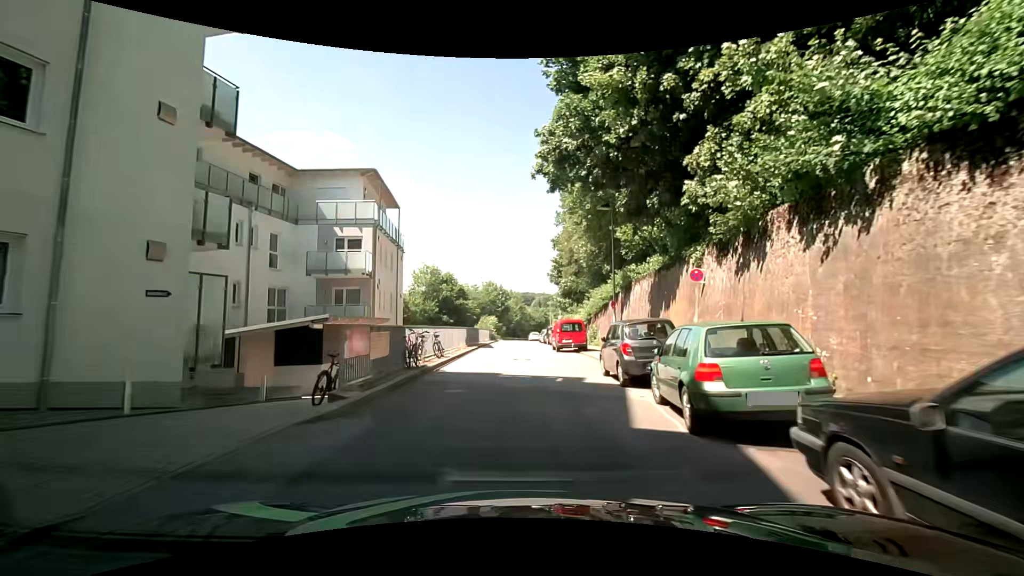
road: residential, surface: asphalt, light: Day
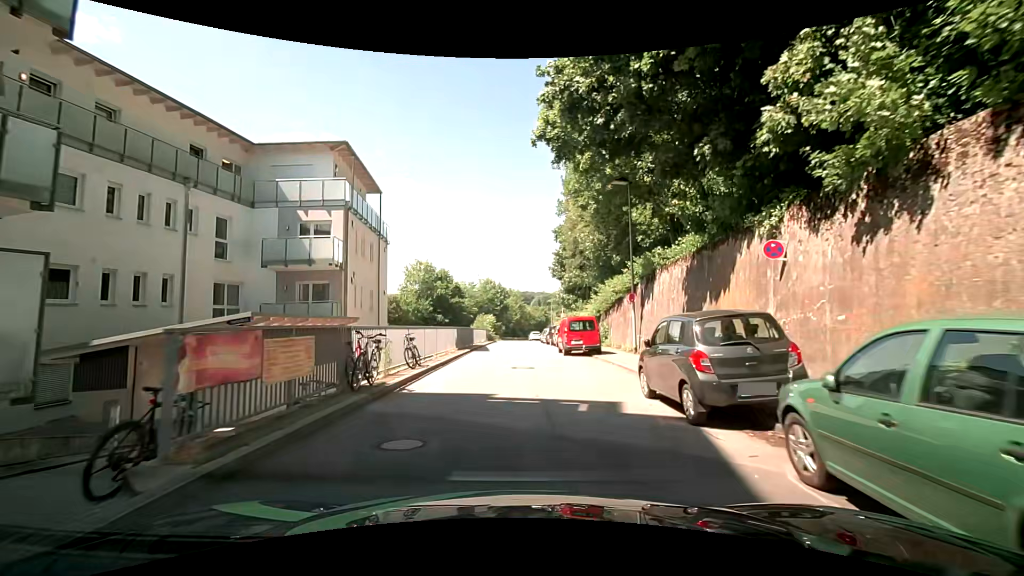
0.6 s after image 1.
(+0.1, +4.7) m; -1°
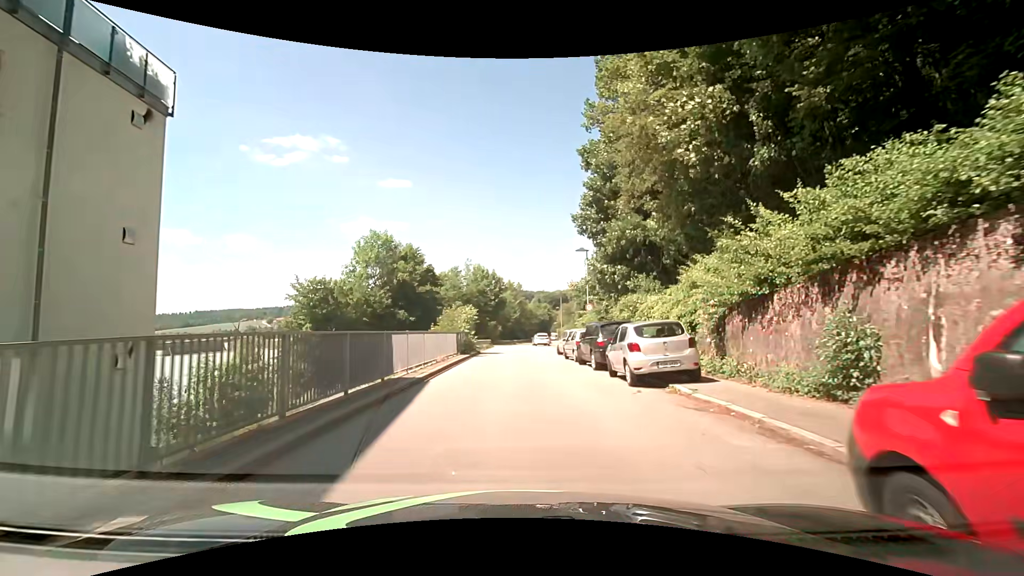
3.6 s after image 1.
(+0.5, +23.4) m; +1°
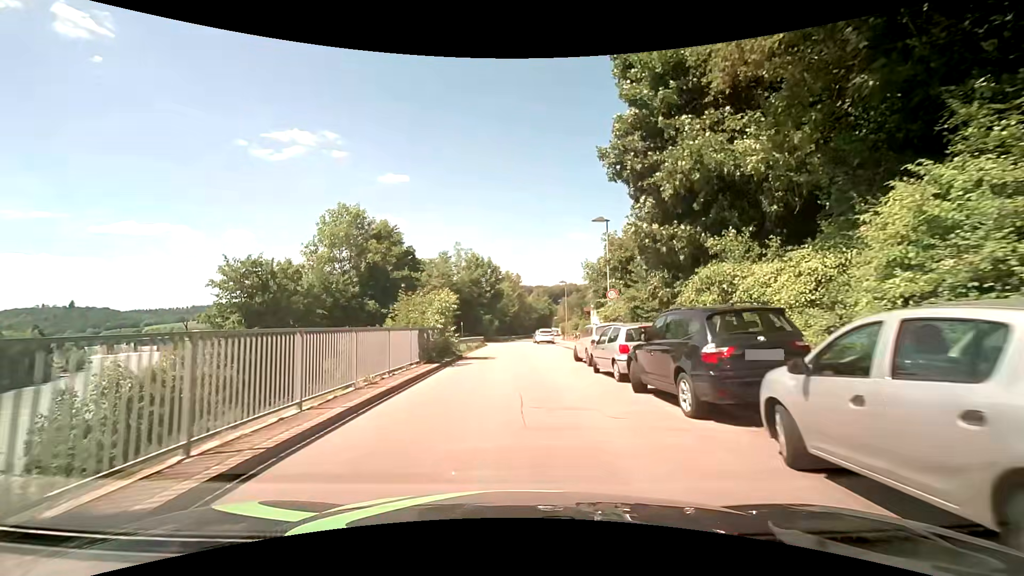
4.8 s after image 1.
(0.0, +9.7) m; 0°
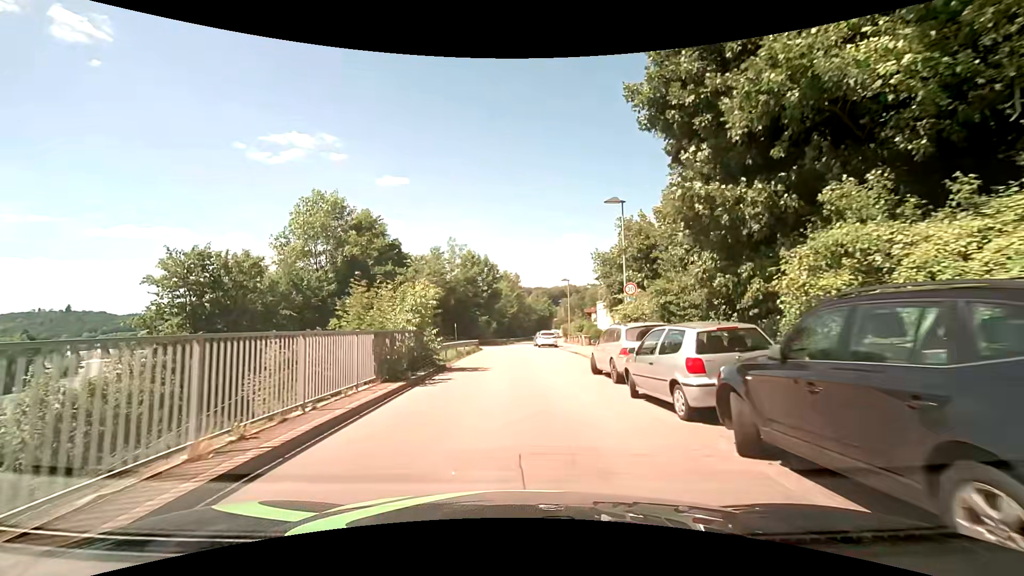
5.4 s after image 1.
(-0.1, +5.0) m; -1°
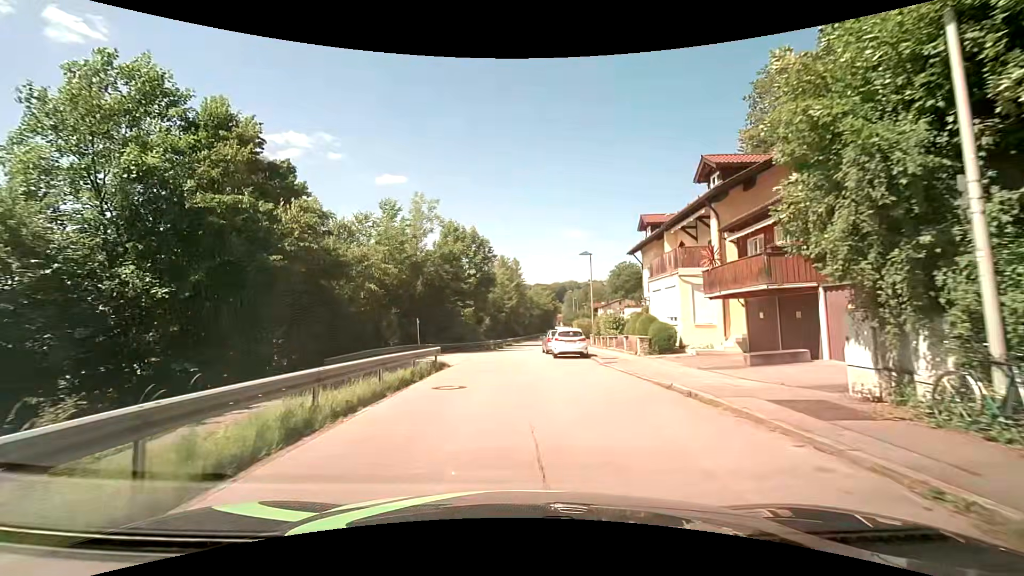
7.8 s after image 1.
(+0.4, +19.4) m; +1°
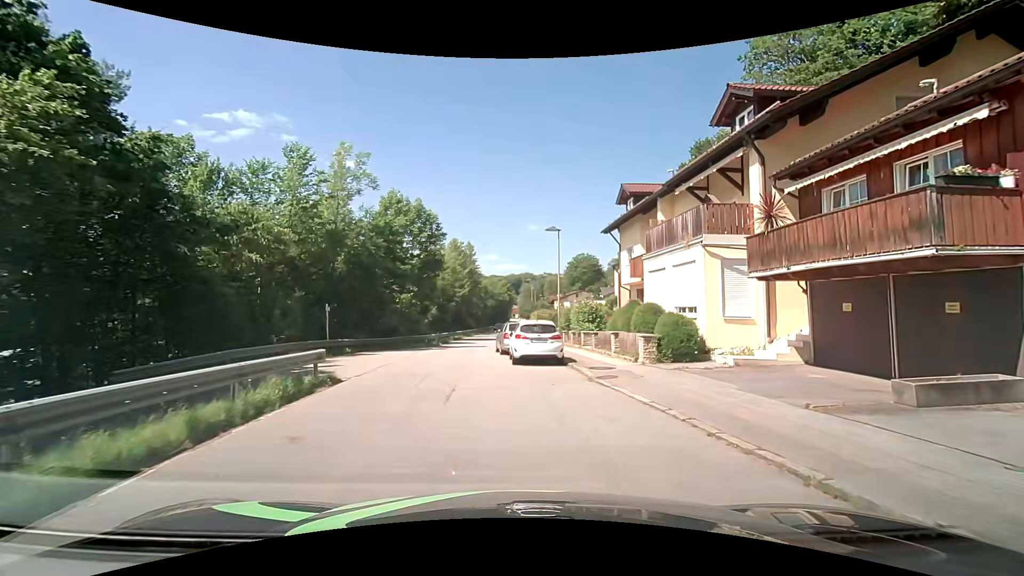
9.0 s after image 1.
(+0.2, +7.9) m; +5°
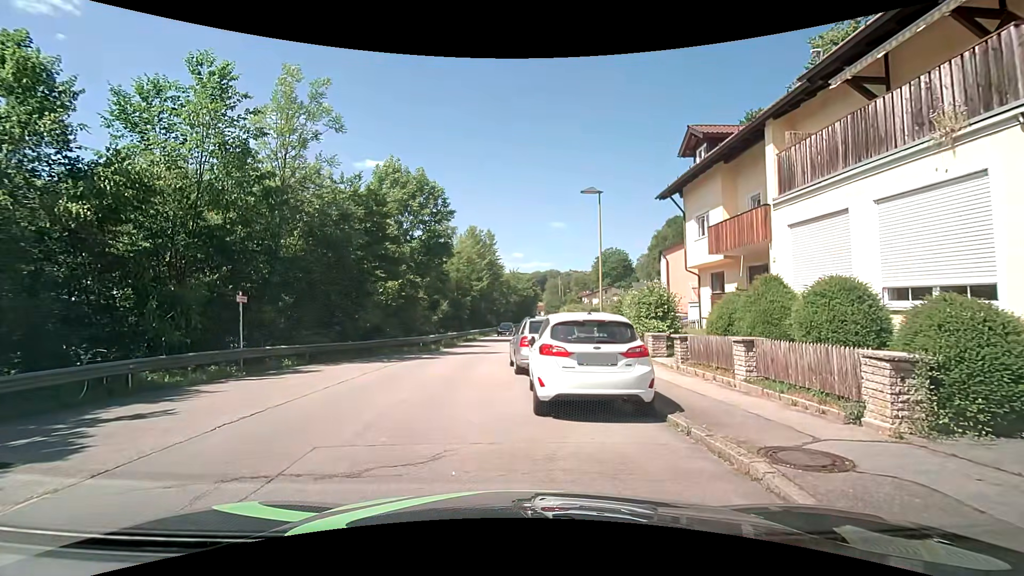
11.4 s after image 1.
(+0.1, +8.8) m; -2°
